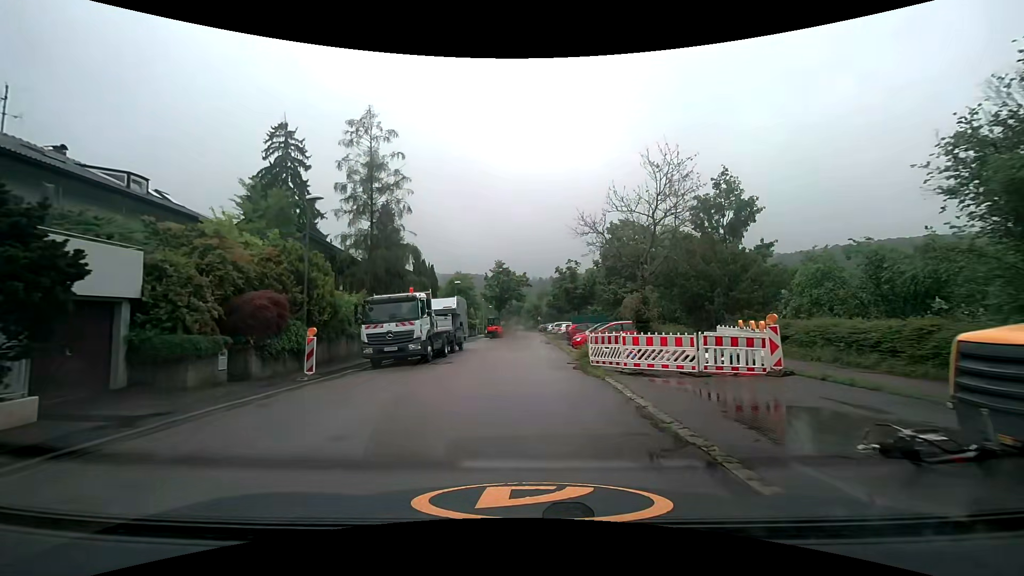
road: residential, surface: asphalt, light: Day
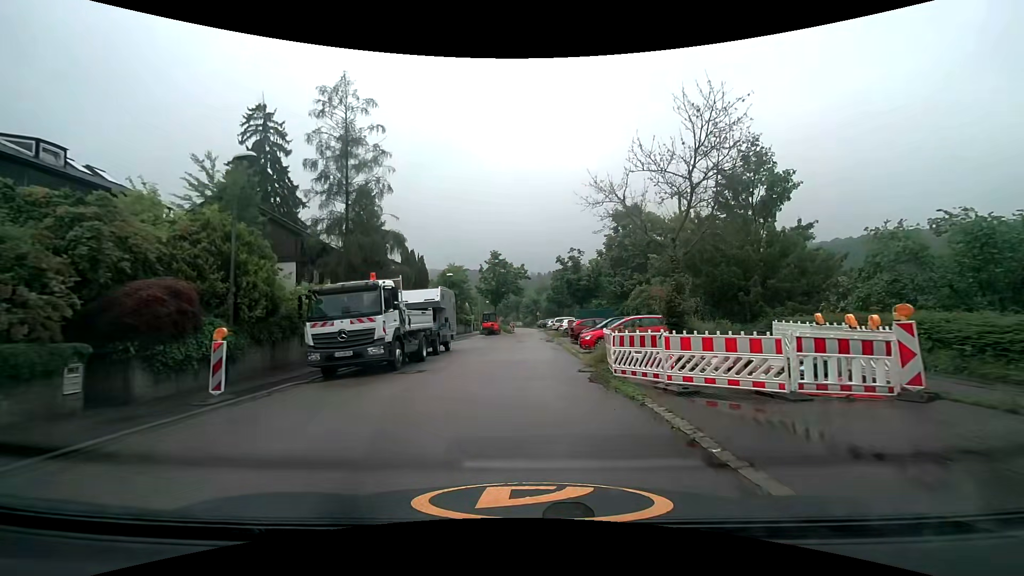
(0.0, +4.5) m; 0°
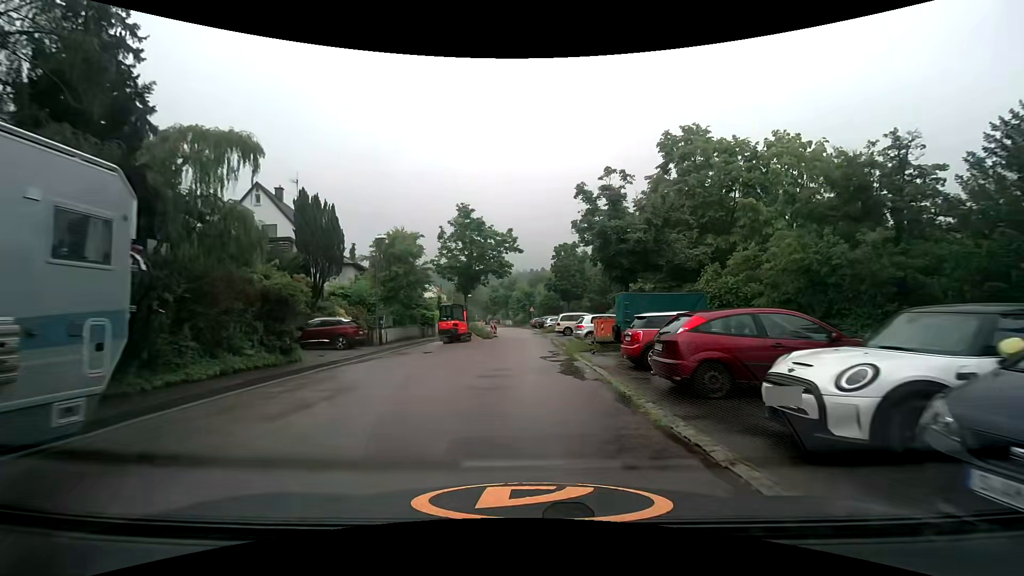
(0.0, +21.9) m; +1°
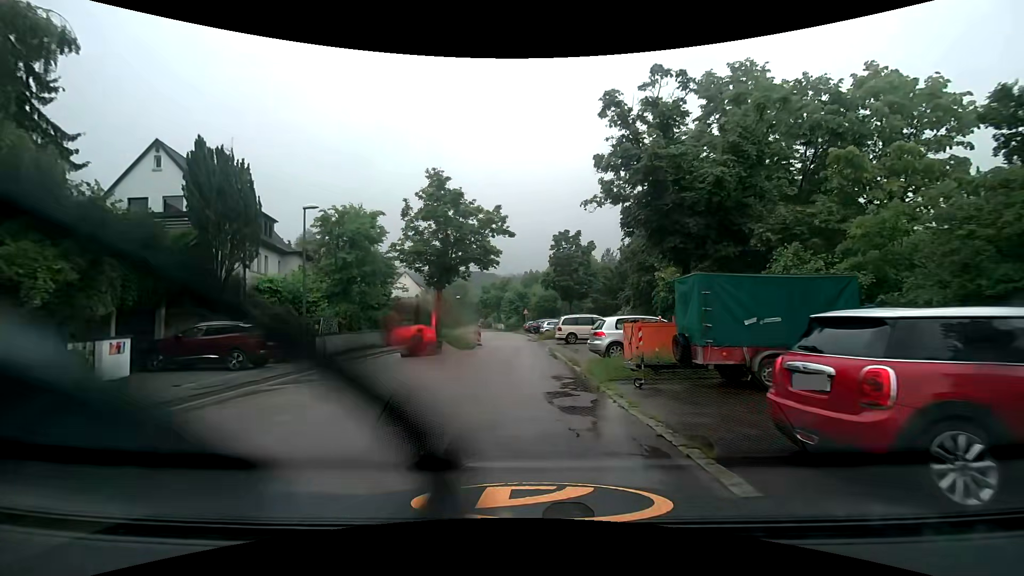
(0.0, +8.6) m; 0°
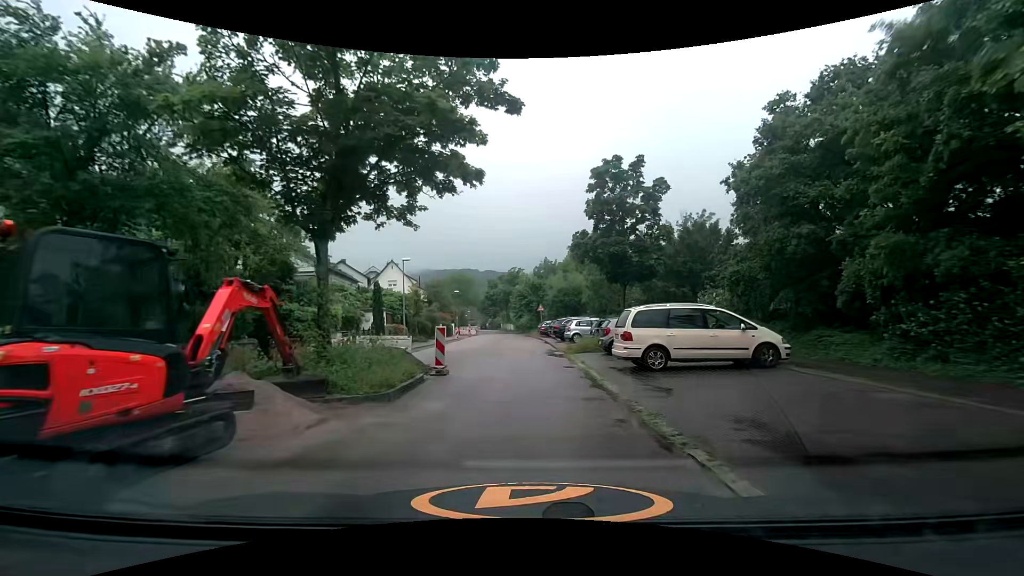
(-0.1, +17.3) m; -1°
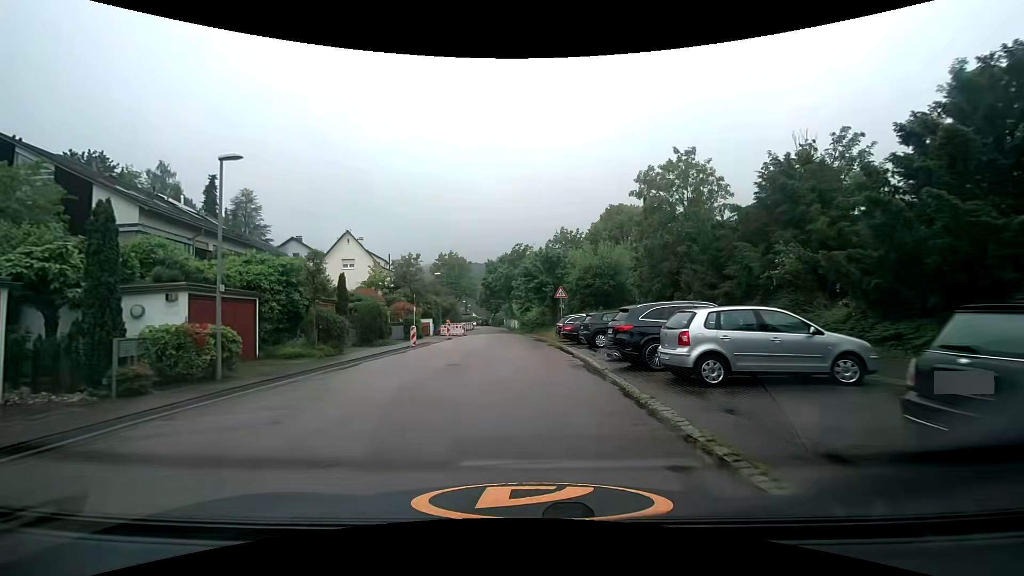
(-0.2, +21.6) m; -2°
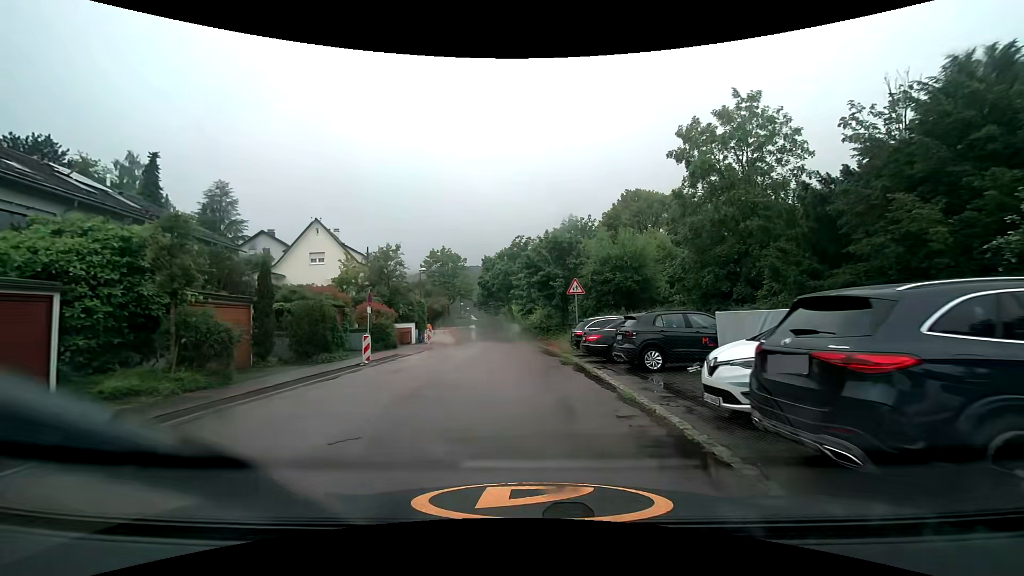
(+0.1, +8.5) m; +1°
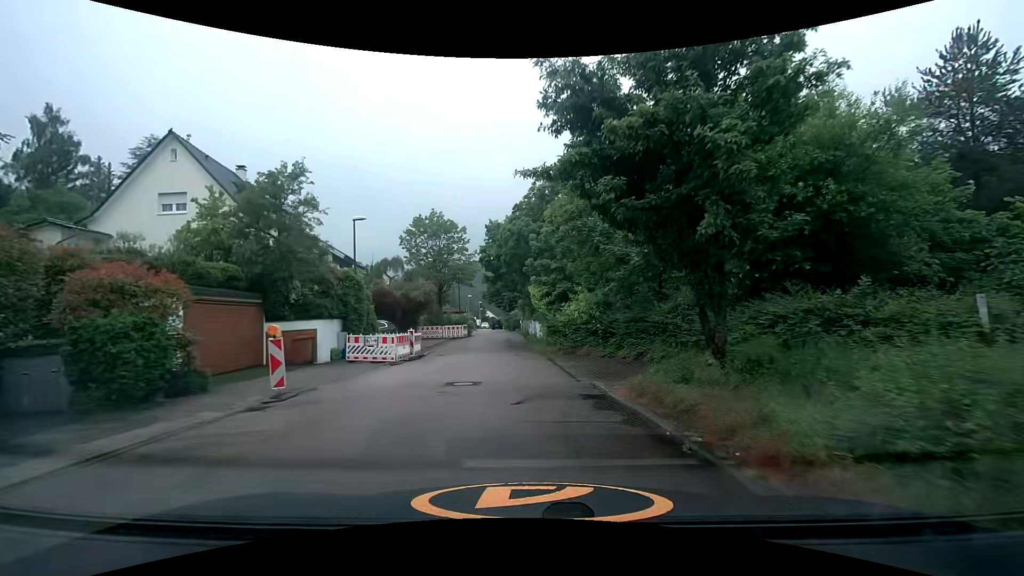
(-0.7, +21.2) m; -4°
